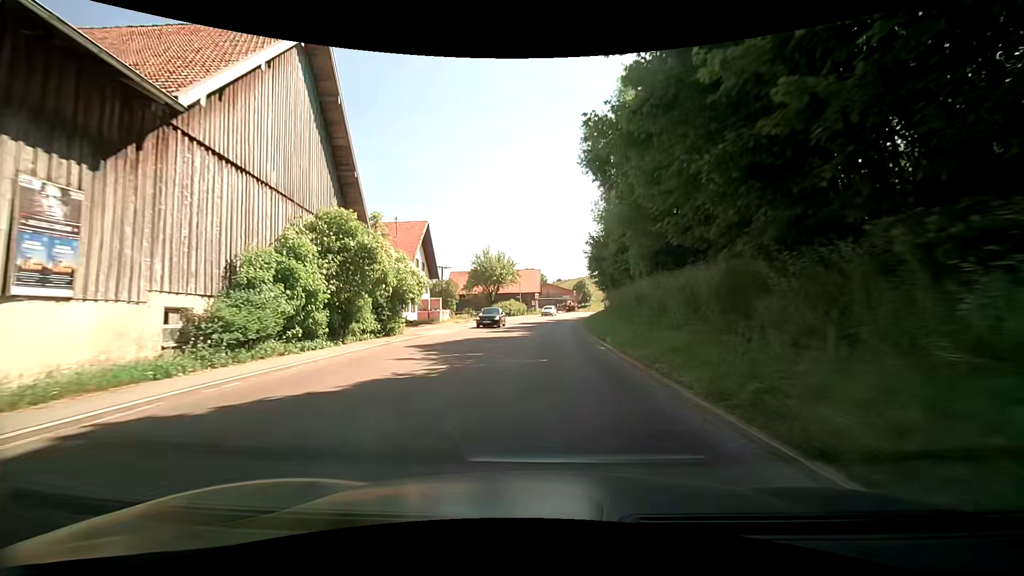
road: primary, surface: asphalt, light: Day
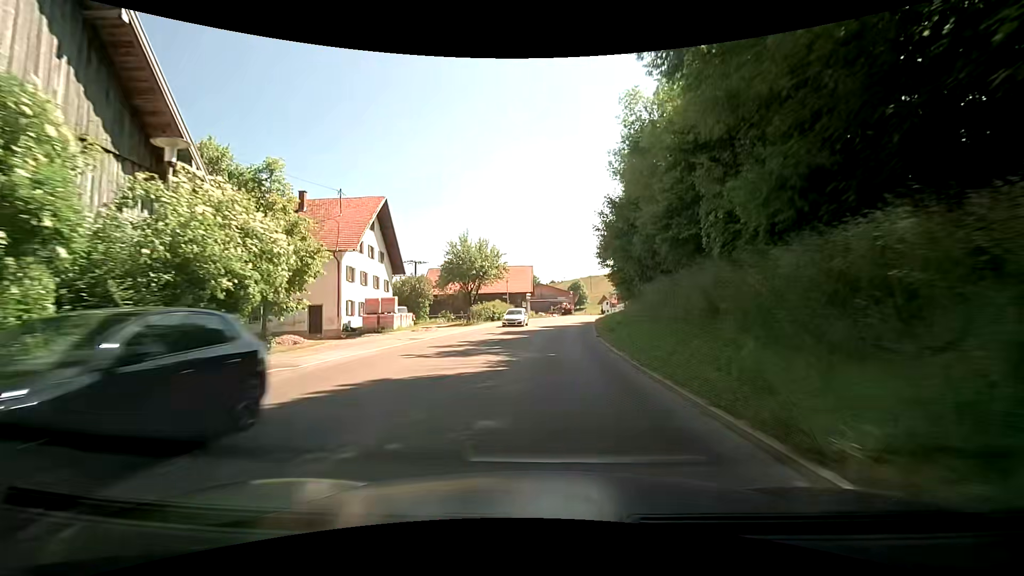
(+0.4, +14.1) m; +4°
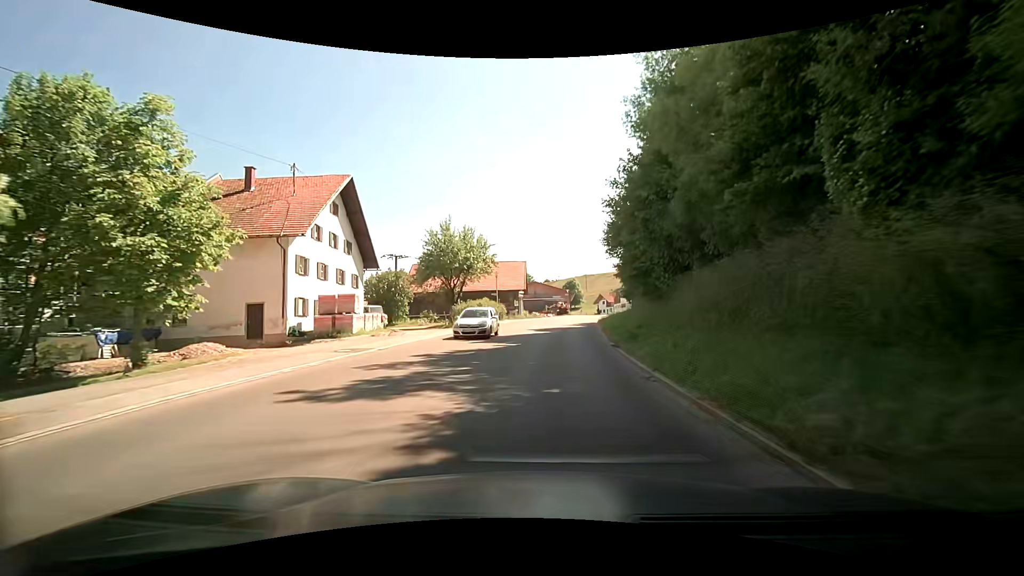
(+0.2, +7.1) m; +2°
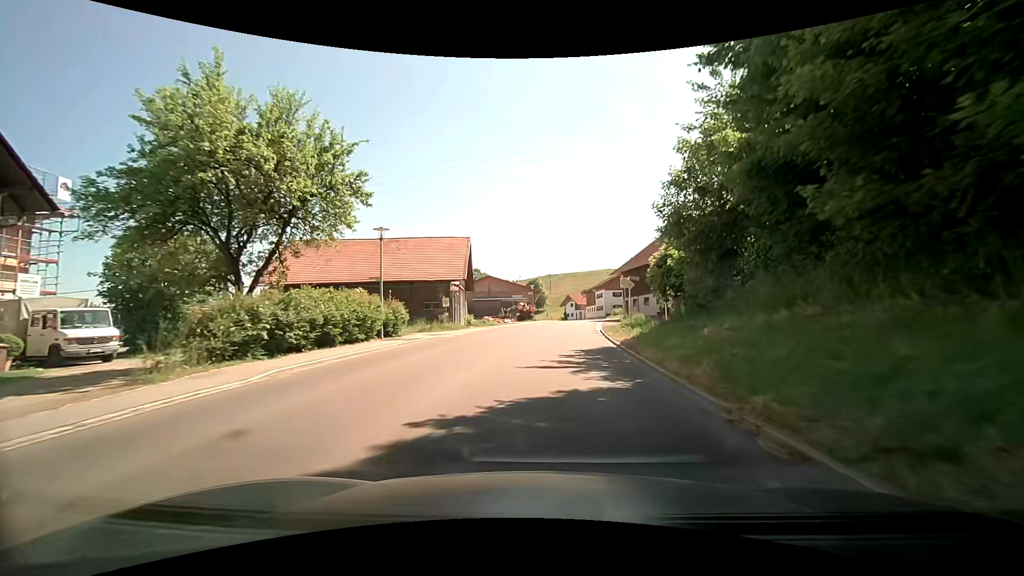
(+0.4, +28.5) m; +2°
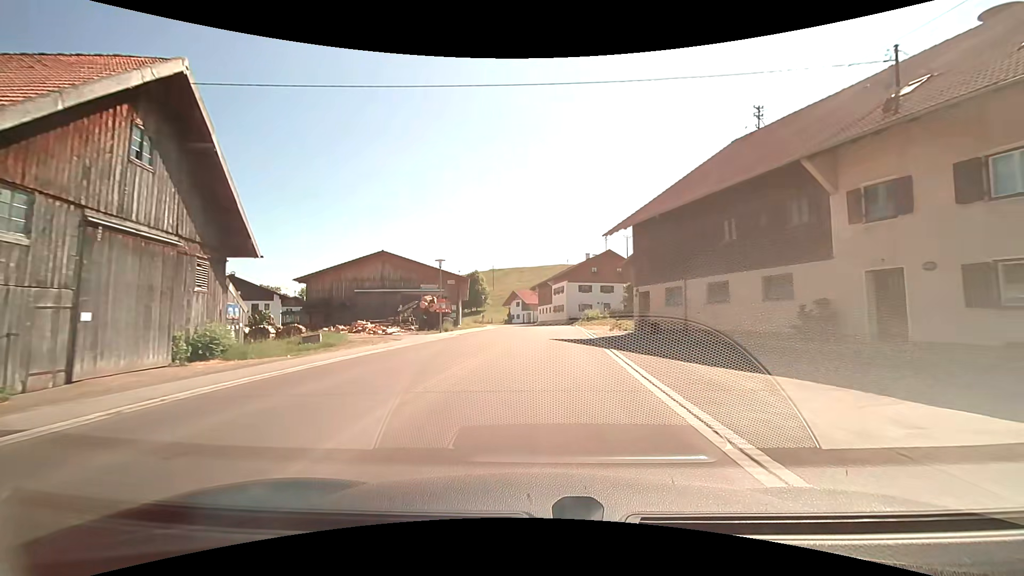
(+2.3, +35.2) m; +7°
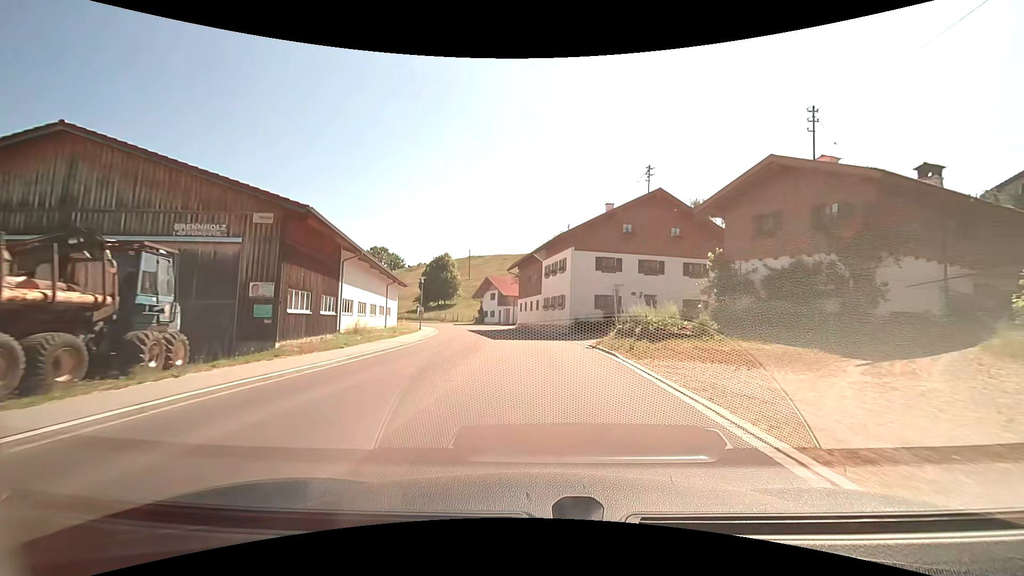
(+1.0, +35.1) m; +4°
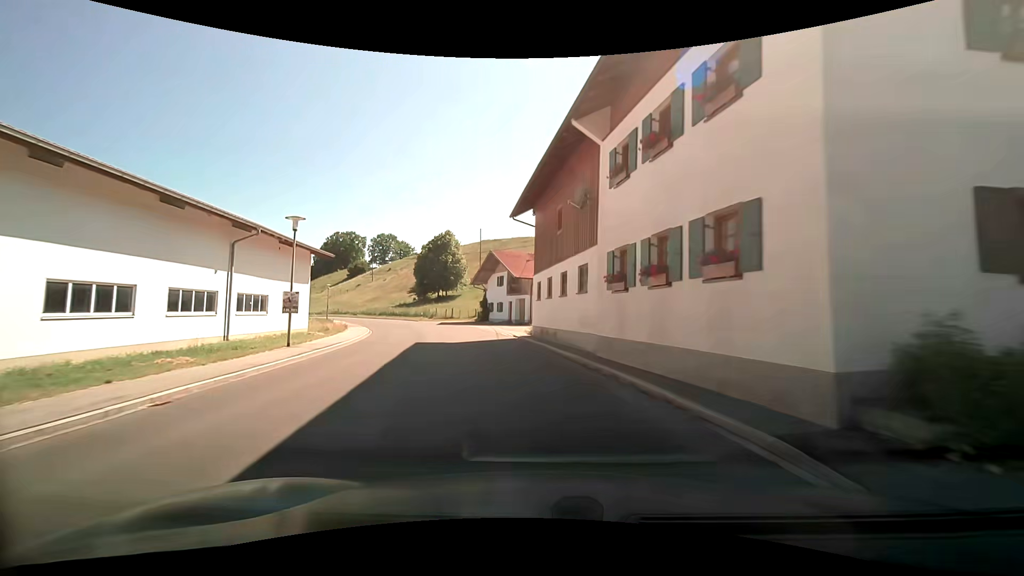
(-1.0, +28.9) m; -3°
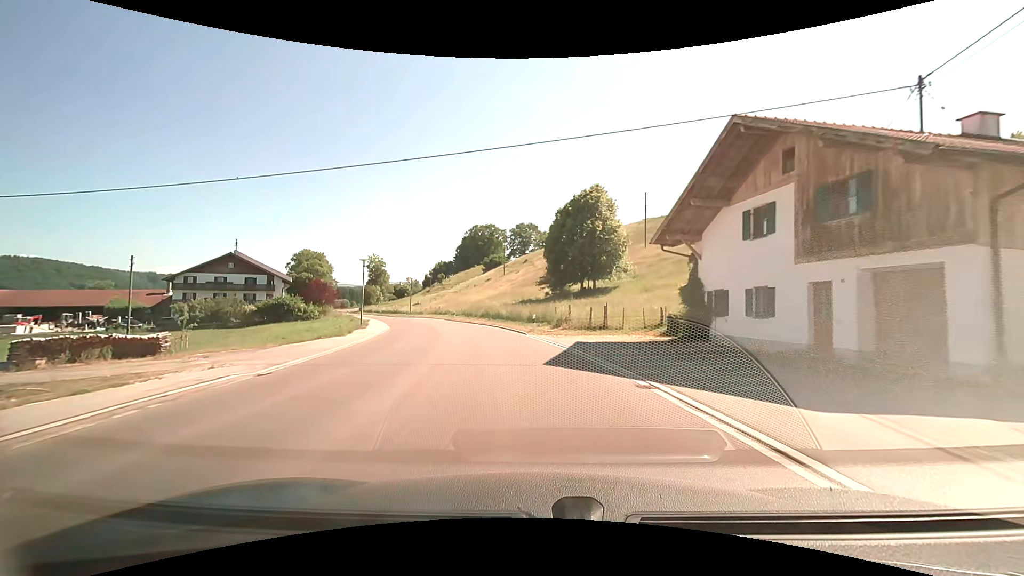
(-5.8, +37.6) m; -17°
